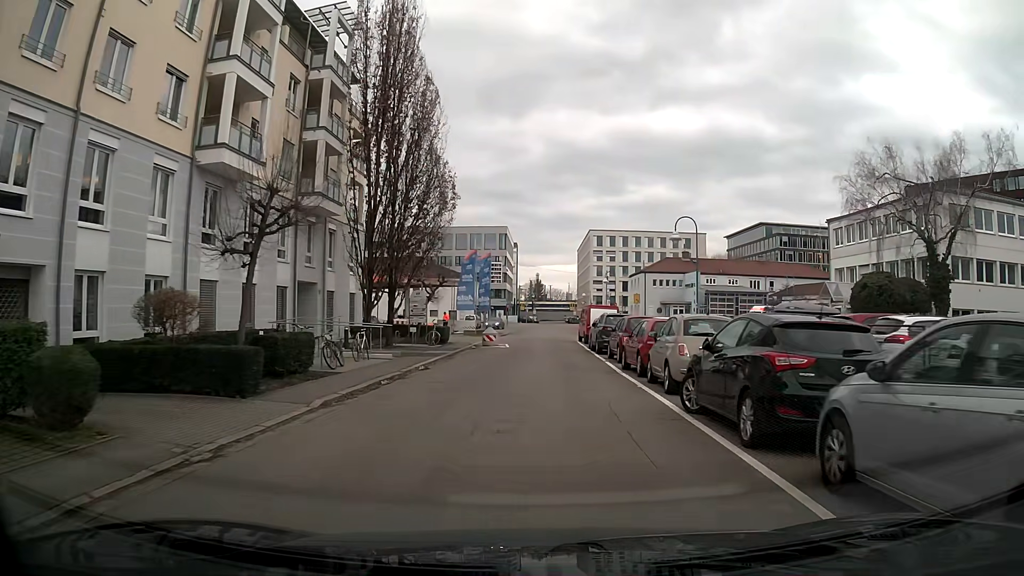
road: residential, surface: asphalt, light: Day
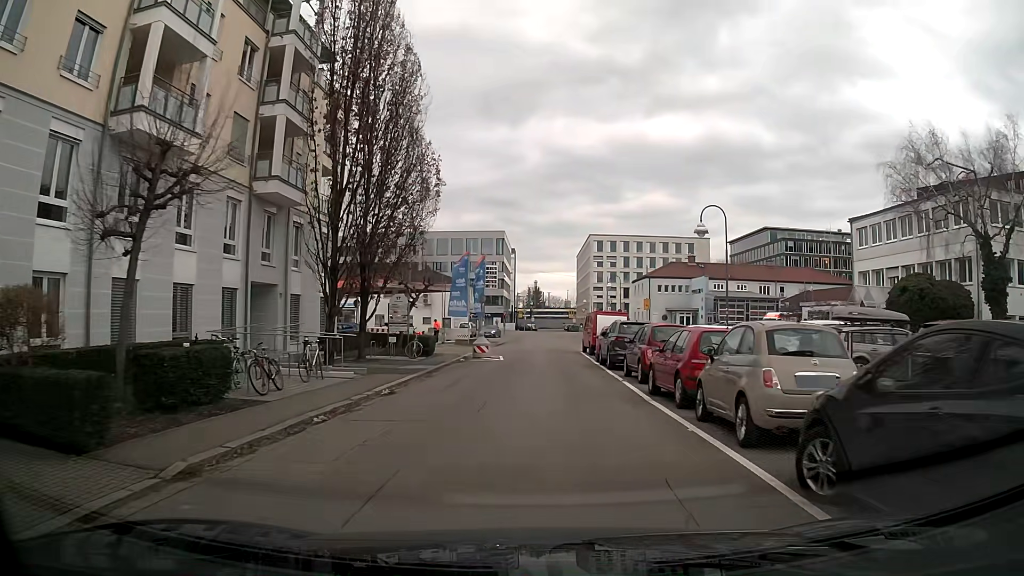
(0.0, +4.6) m; 0°
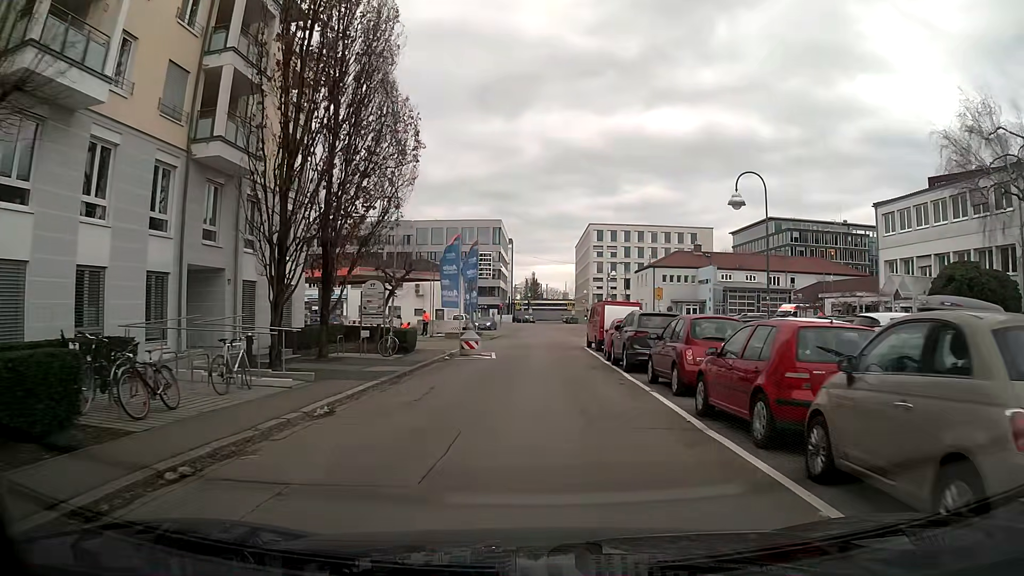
(-0.1, +4.4) m; 0°
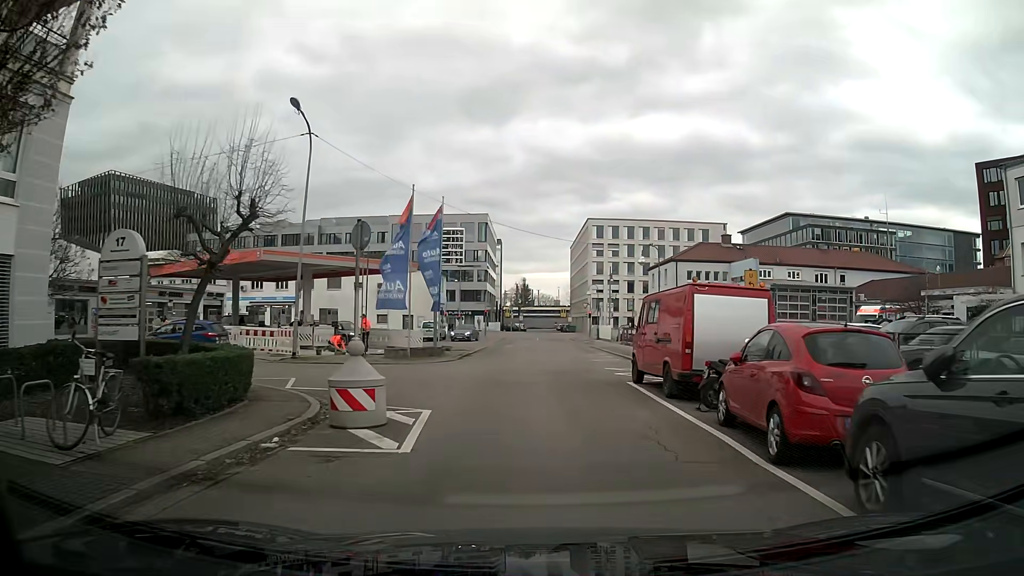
(0.0, +16.1) m; -1°
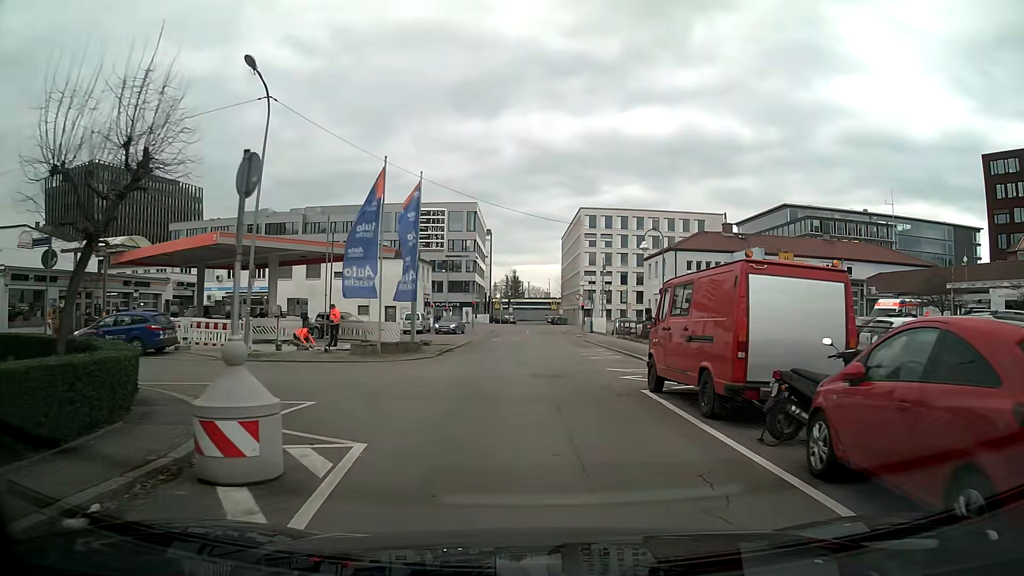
(+0.1, +3.6) m; +2°
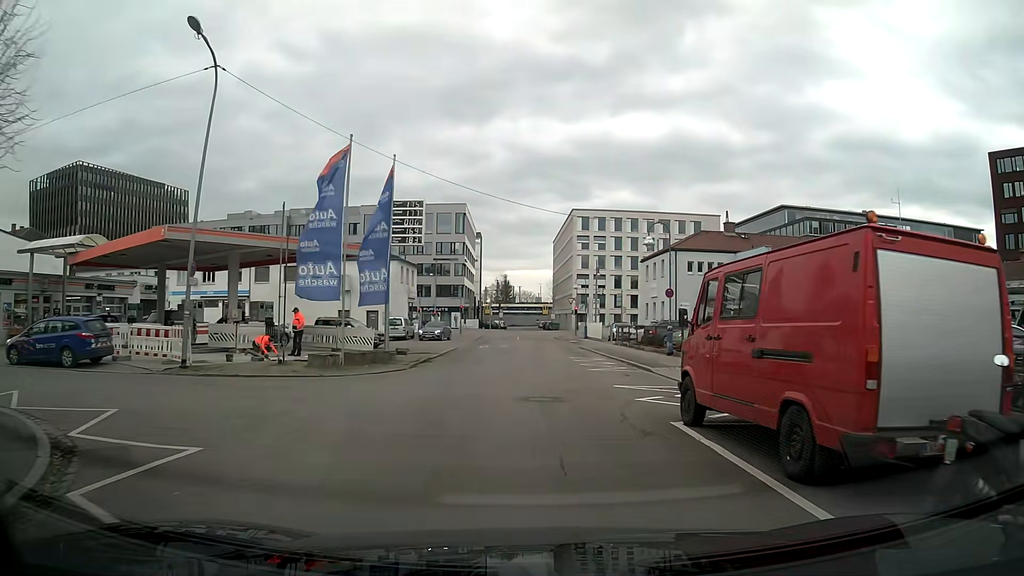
(+0.1, +3.7) m; +1°
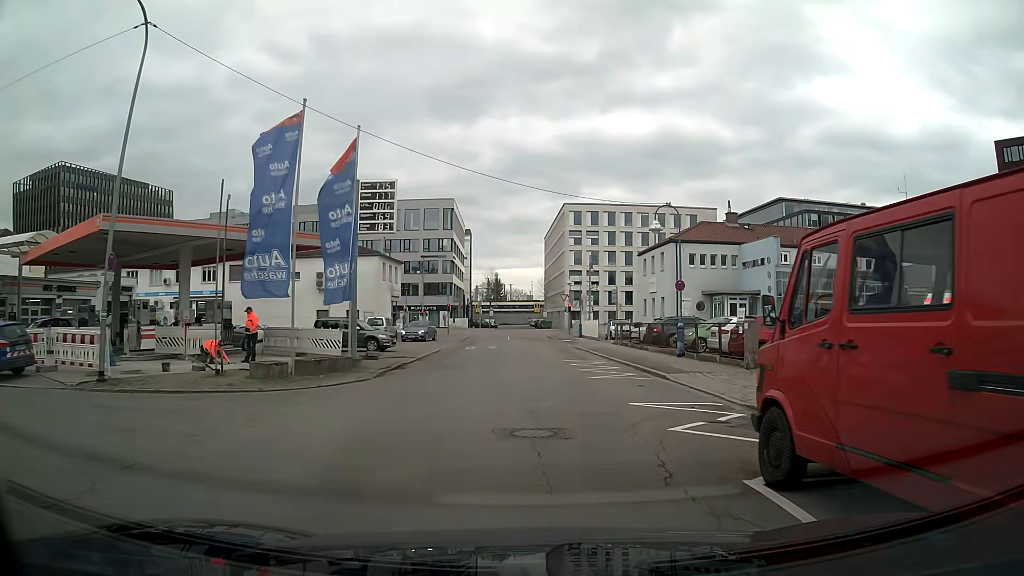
(0.0, +3.7) m; +2°
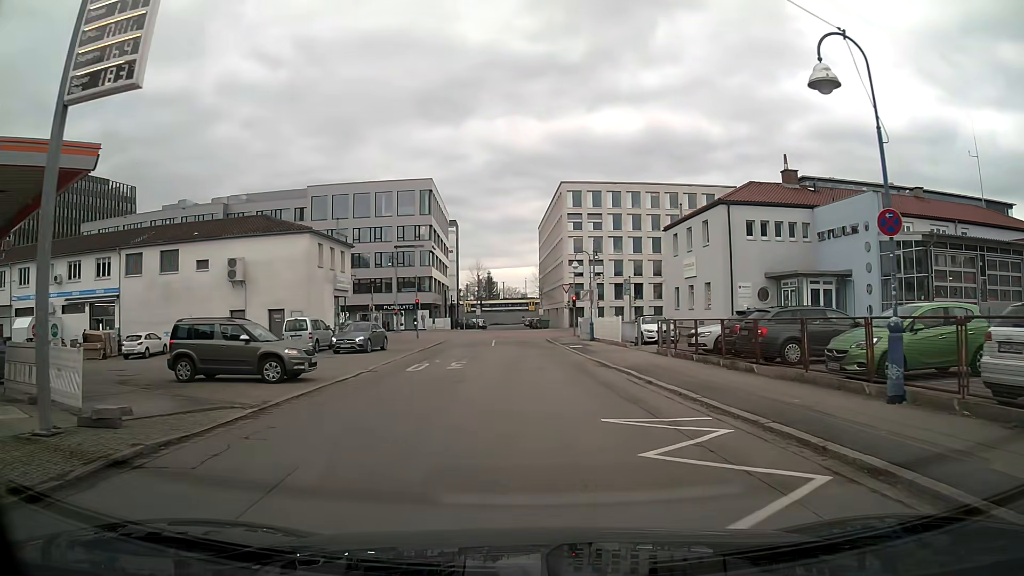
(-0.2, +15.7) m; -1°
